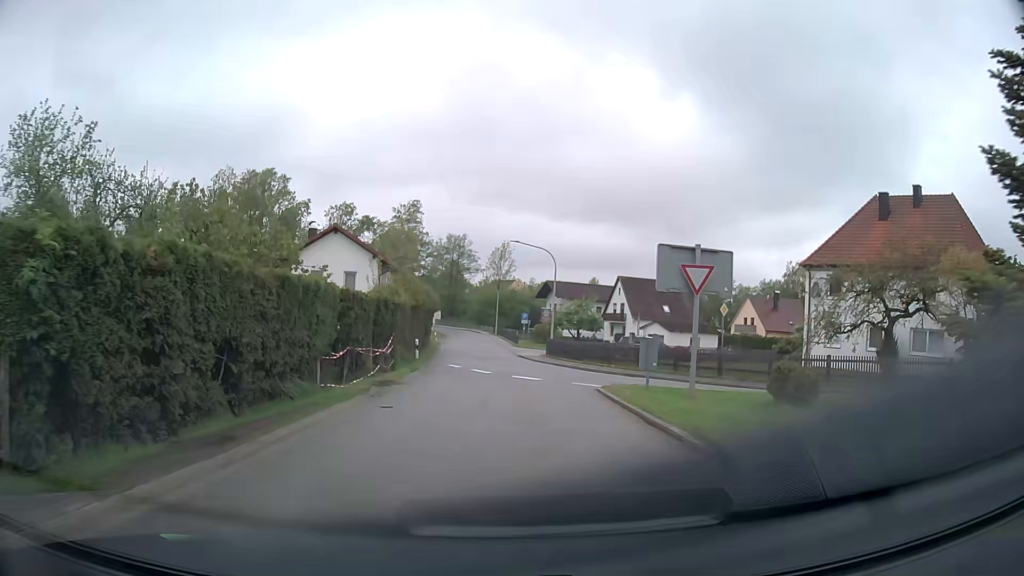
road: tertiary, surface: asphalt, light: Day
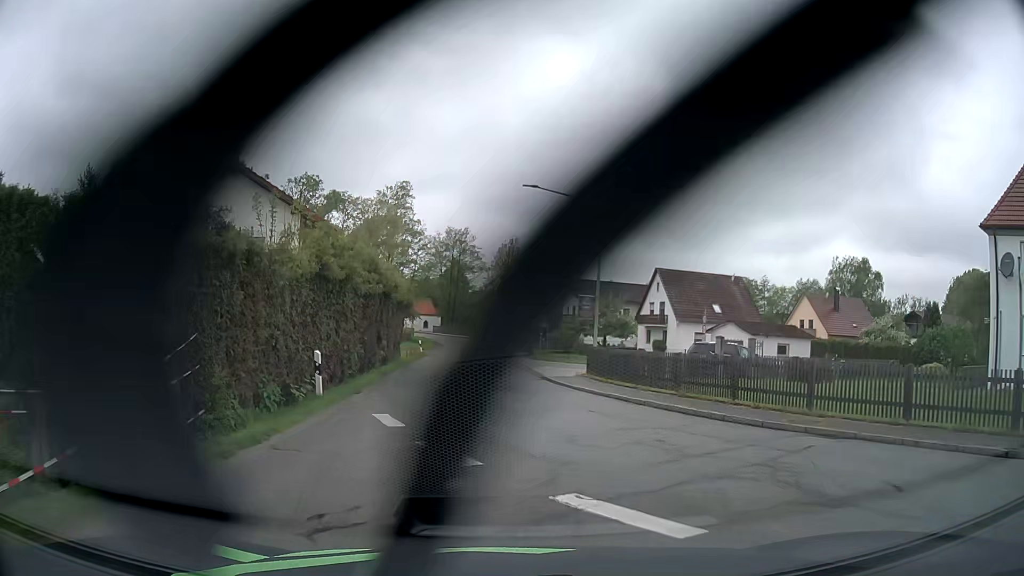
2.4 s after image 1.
(-0.2, +17.4) m; -1°
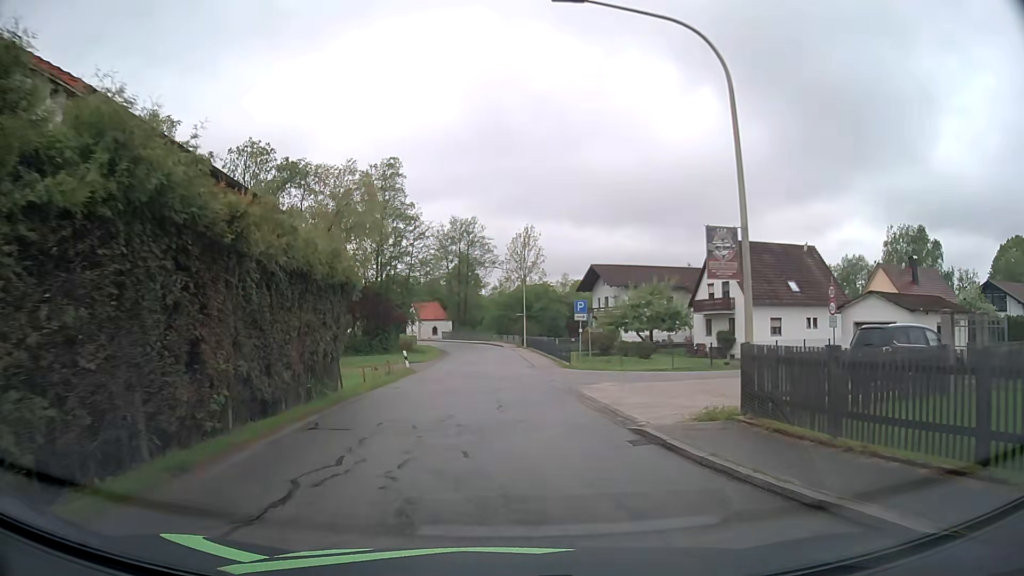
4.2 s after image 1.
(-0.1, +15.3) m; -1°
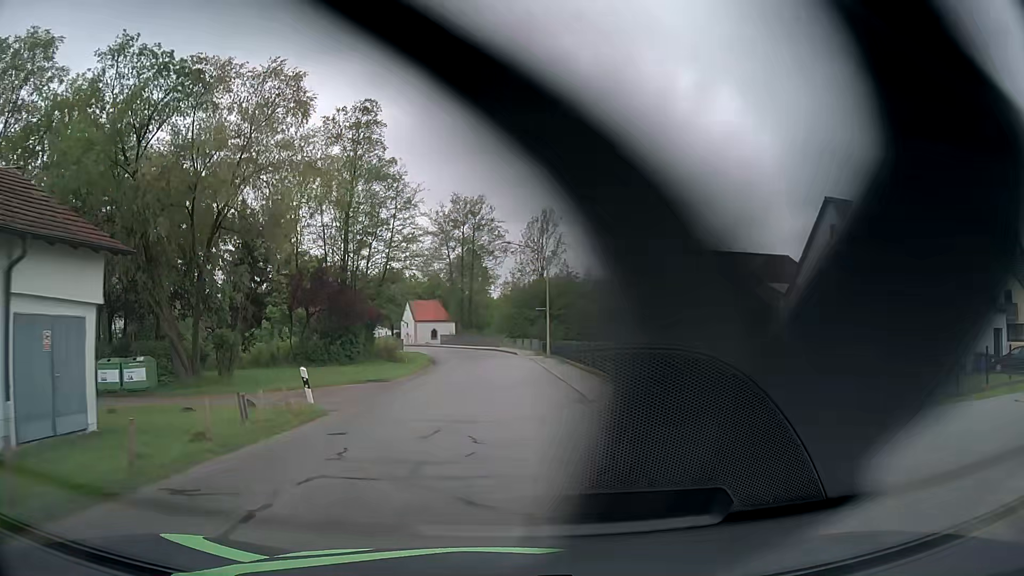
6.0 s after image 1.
(-0.3, +18.4) m; -1°
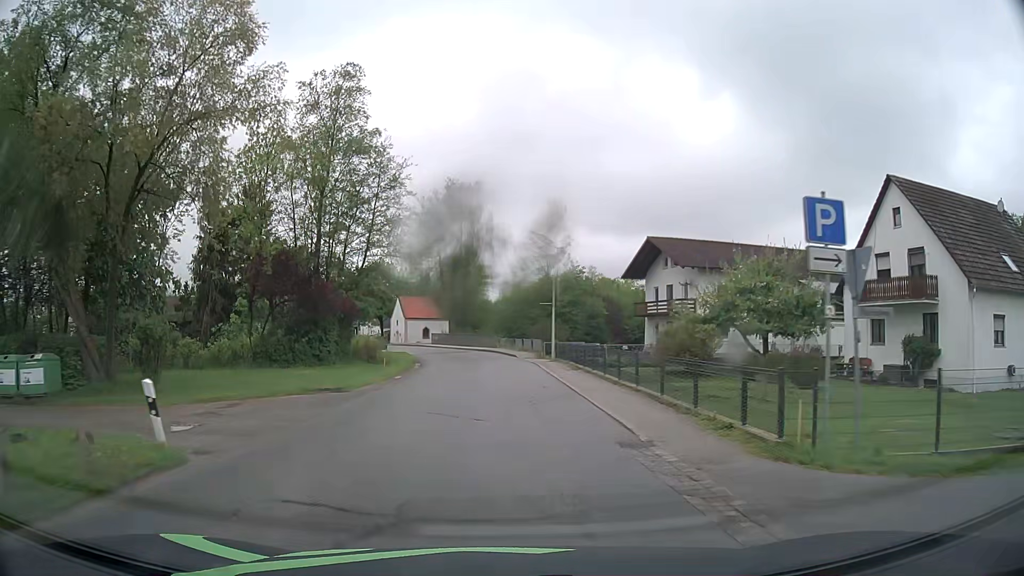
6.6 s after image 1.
(0.0, +6.8) m; 0°
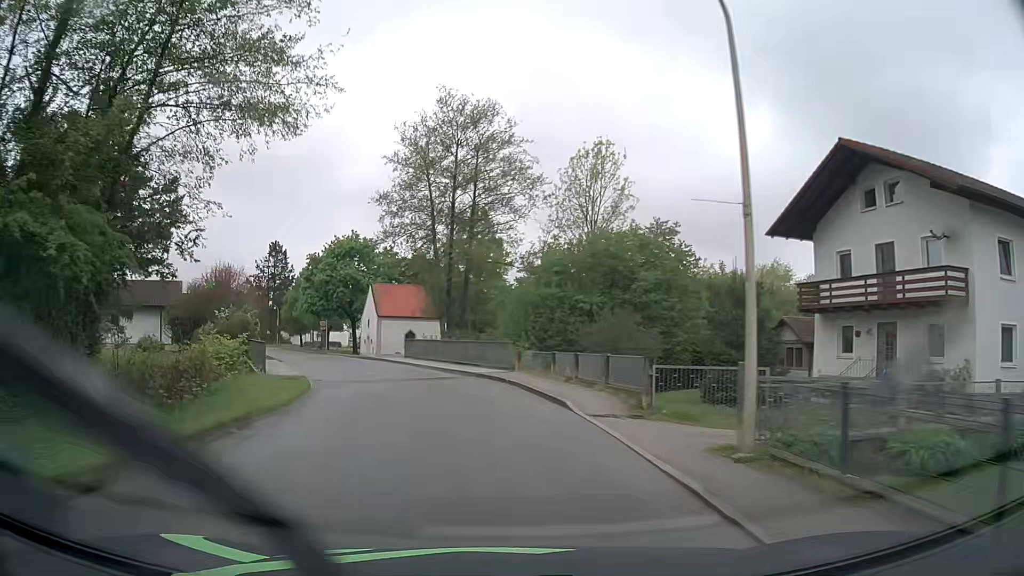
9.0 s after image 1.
(0.0, +29.0) m; -1°
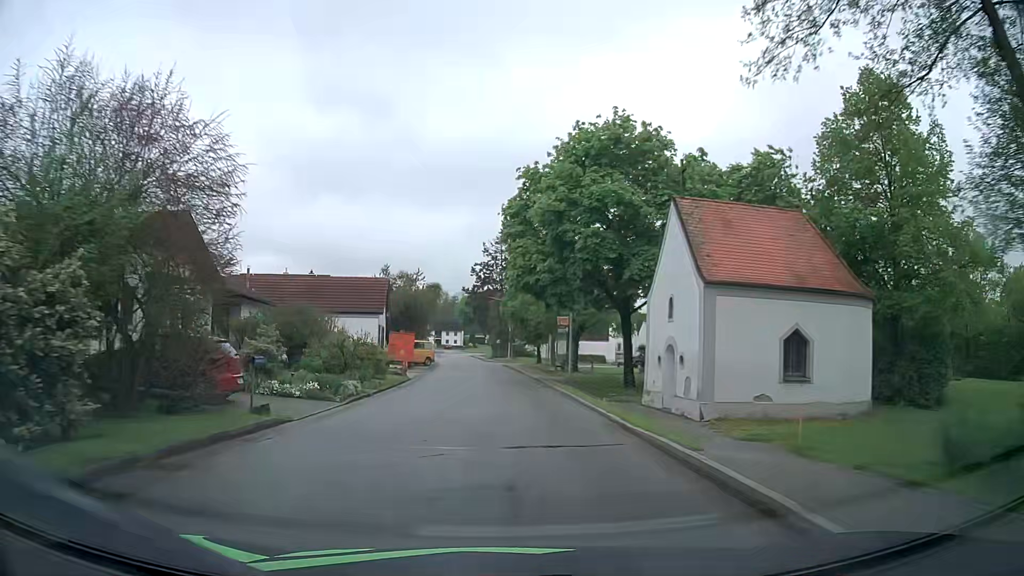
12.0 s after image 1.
(-7.8, +35.8) m; -23°
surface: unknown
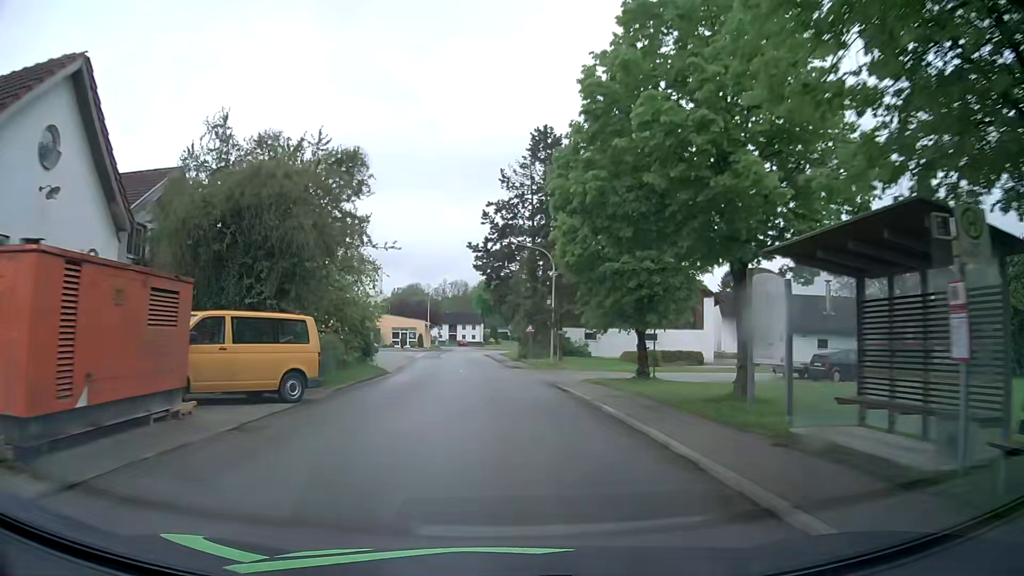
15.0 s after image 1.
(-0.7, +38.3) m; -2°
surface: asphalt
(0, +10) (0, +20) (-1, +30) (-1, +40) (-2, +50) (-3, +60) (-4, +70) (-4, +80) (-3, +90) (+3, +98) m
